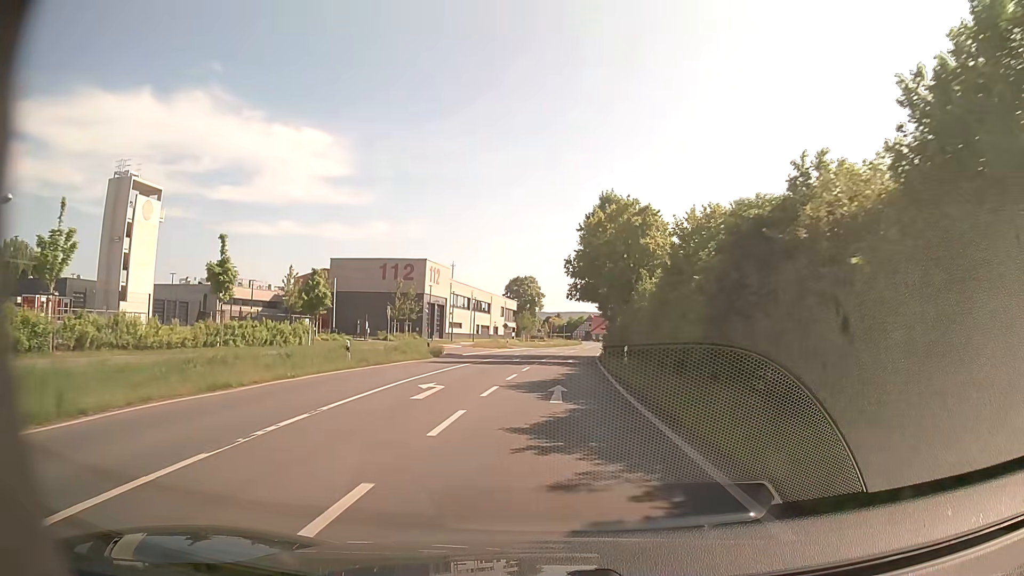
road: secondary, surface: asphalt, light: Day
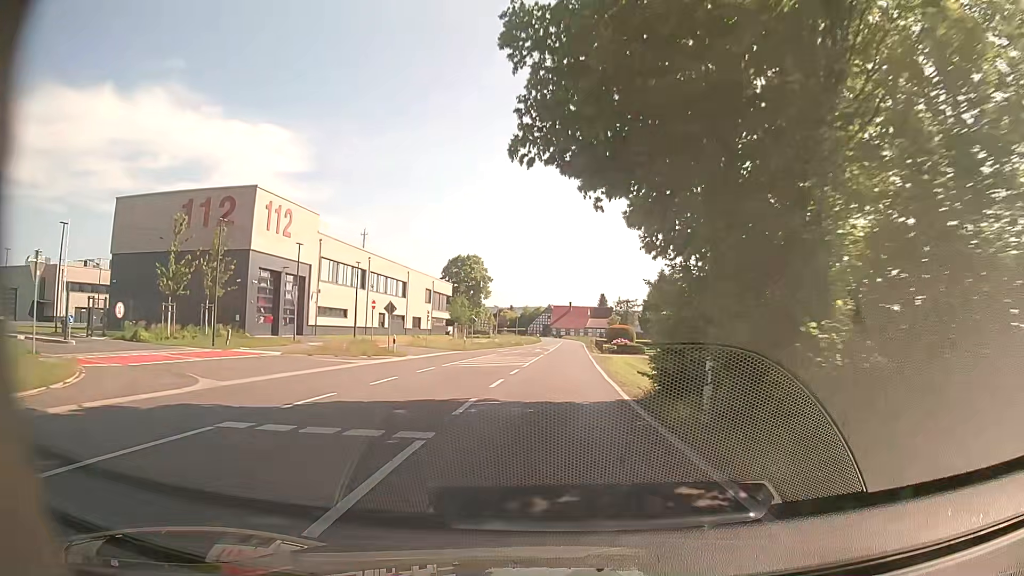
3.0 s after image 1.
(+1.4, +40.5) m; +4°
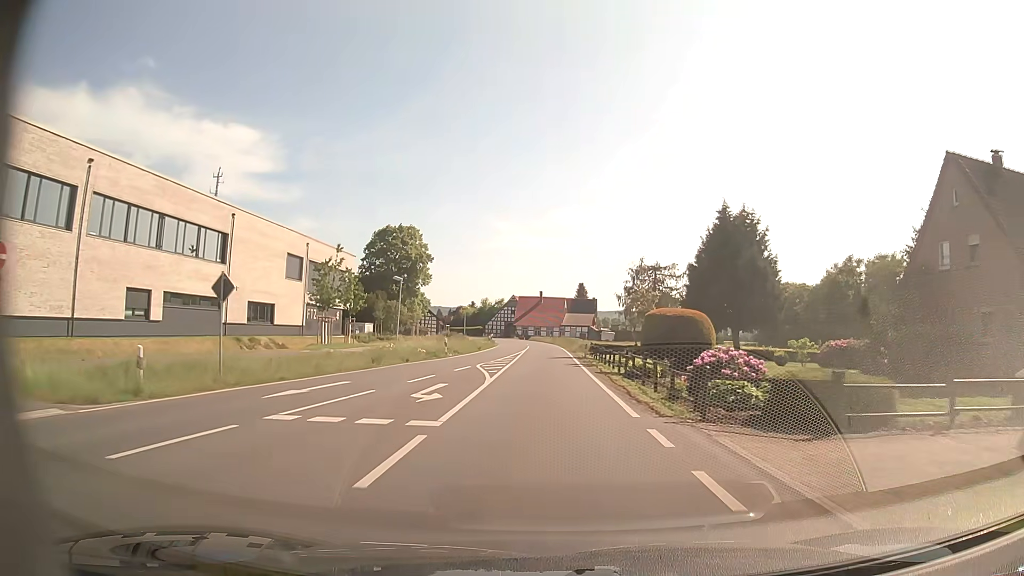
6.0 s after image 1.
(+1.4, +41.9) m; +3°
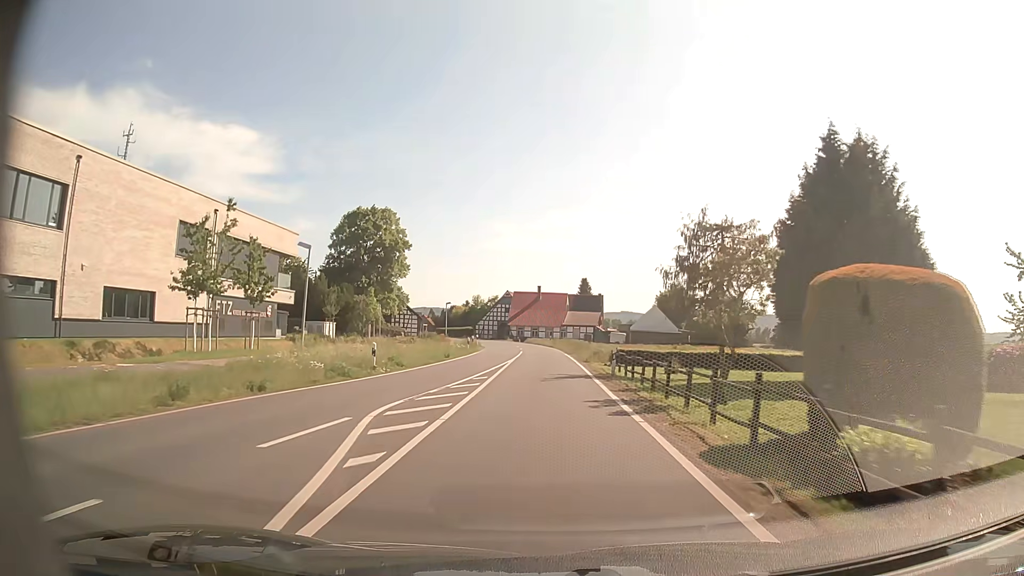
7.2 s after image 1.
(0.0, +17.0) m; 0°
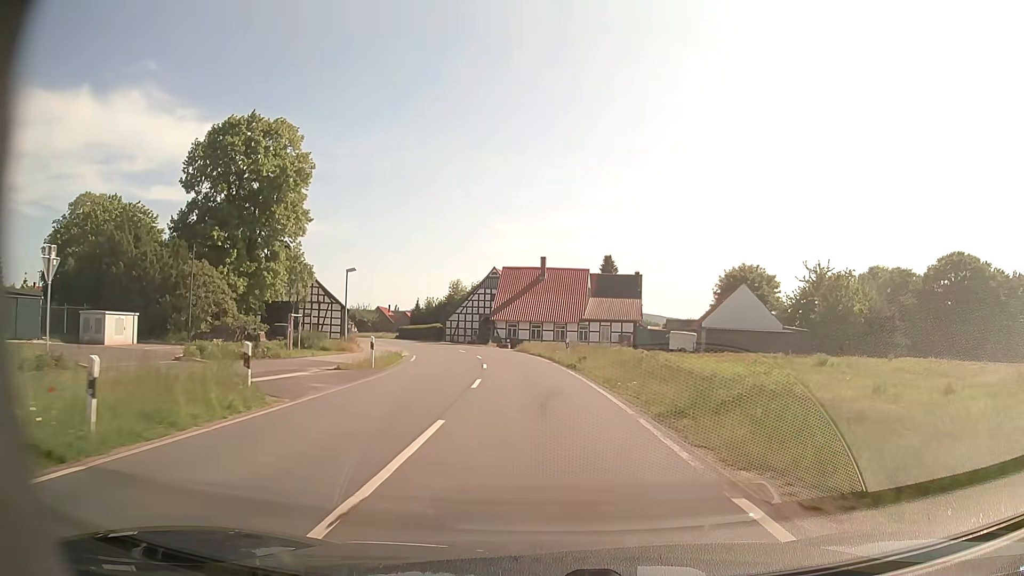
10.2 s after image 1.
(-0.3, +42.0) m; -1°
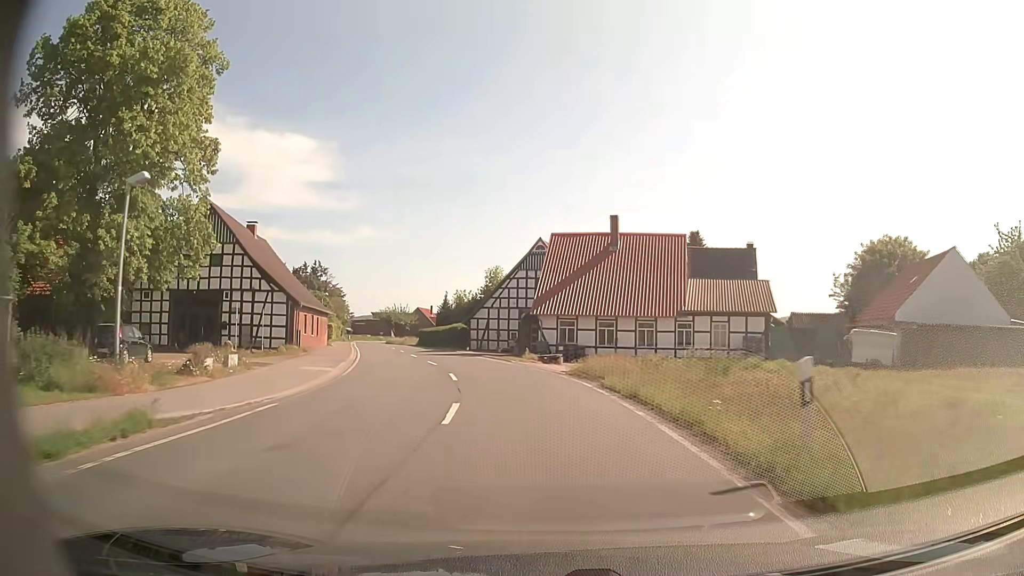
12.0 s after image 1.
(-0.8, +25.1) m; -5°
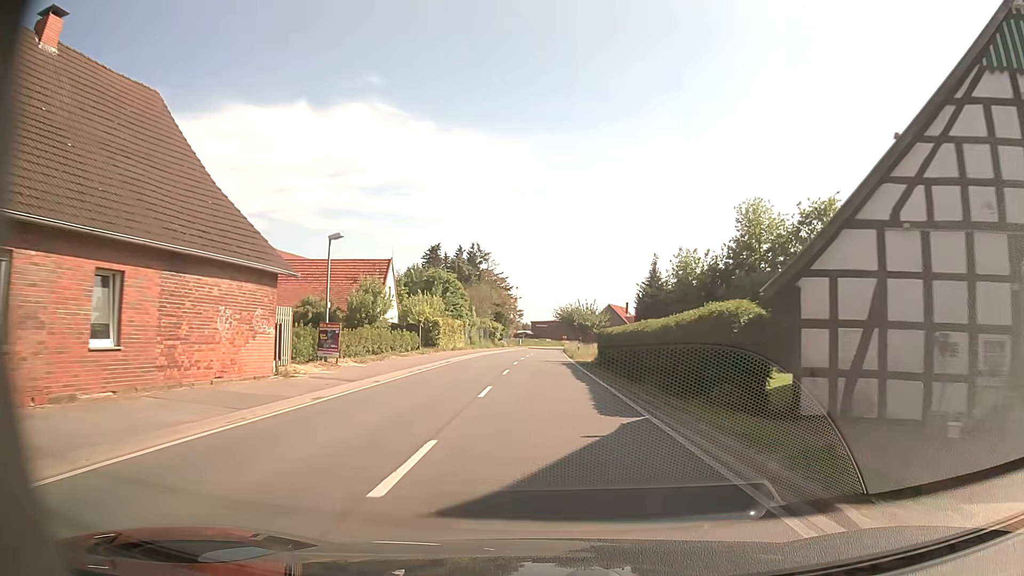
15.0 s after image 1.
(-6.5, +41.0) m; -17°
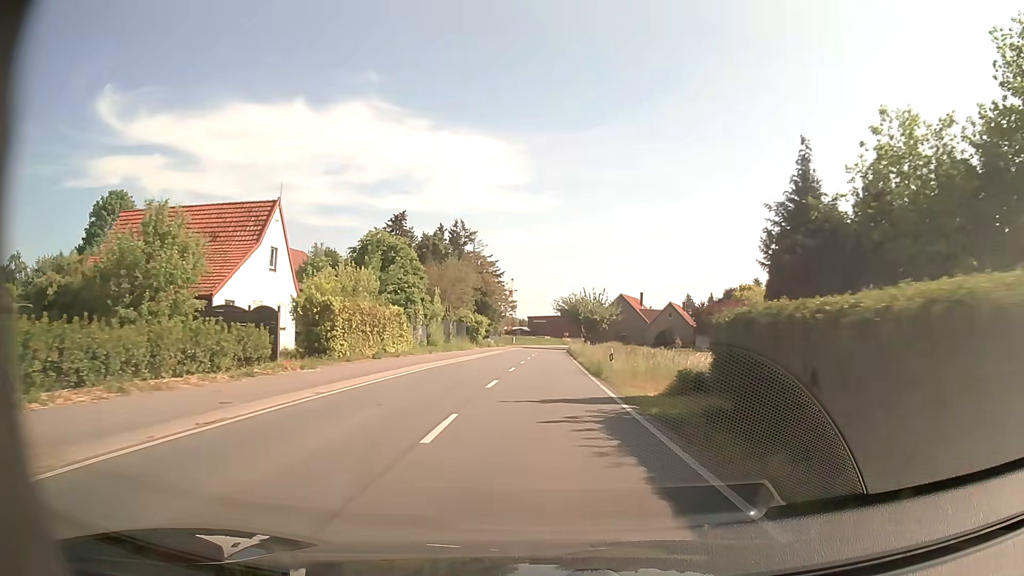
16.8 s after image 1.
(-0.2, +24.6) m; 0°
